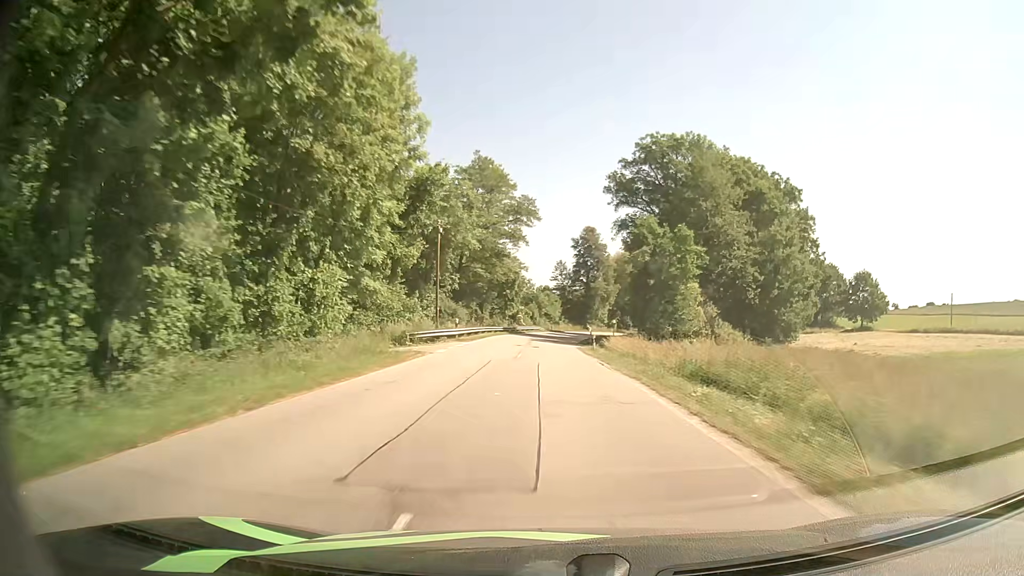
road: secondary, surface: asphalt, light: Day
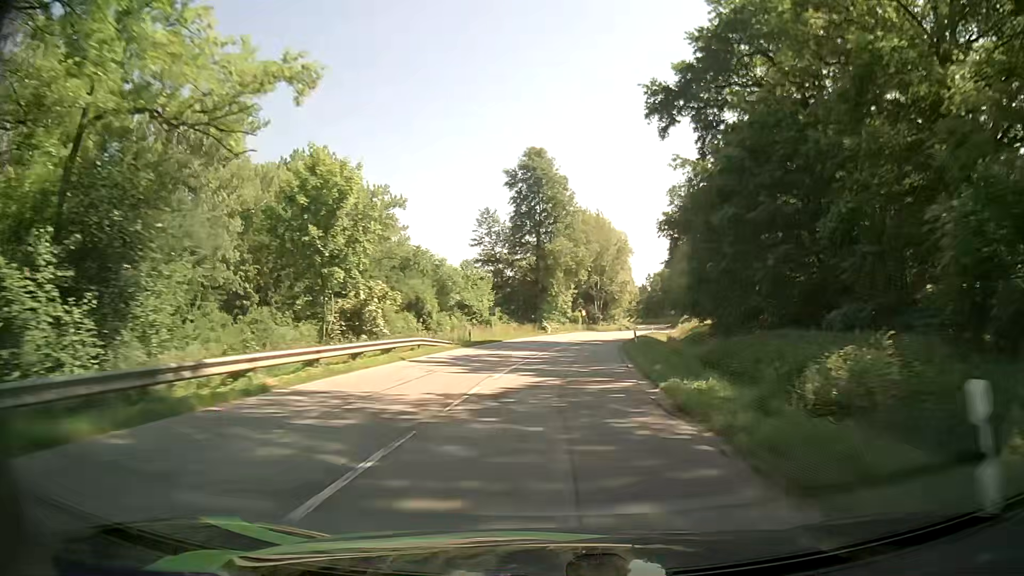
(+1.2, +65.4) m; +5°
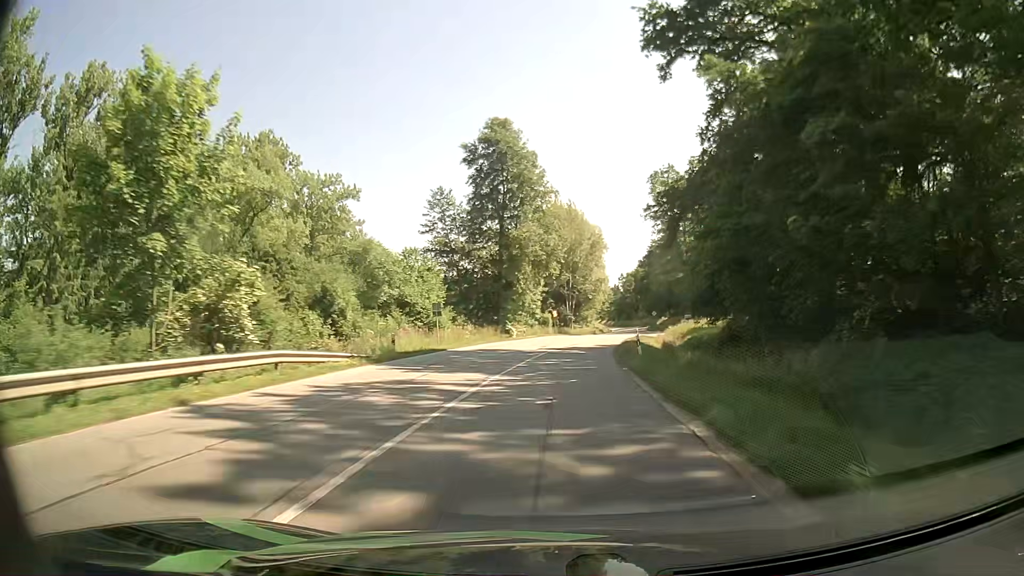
(+0.3, +13.0) m; +2°
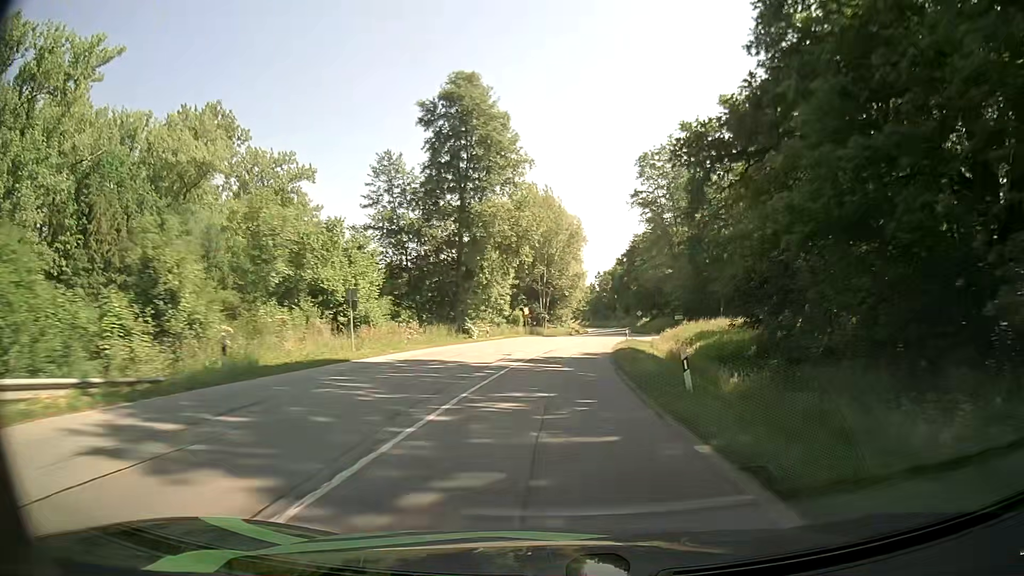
(+0.4, +13.1) m; +3°
(0, +10) (+1, +20) (+1, +30) (+2, +40) (+3, +50) (+4, +60) (+6, +70) (+7, +80) (+9, +89) (+10, +99) m
